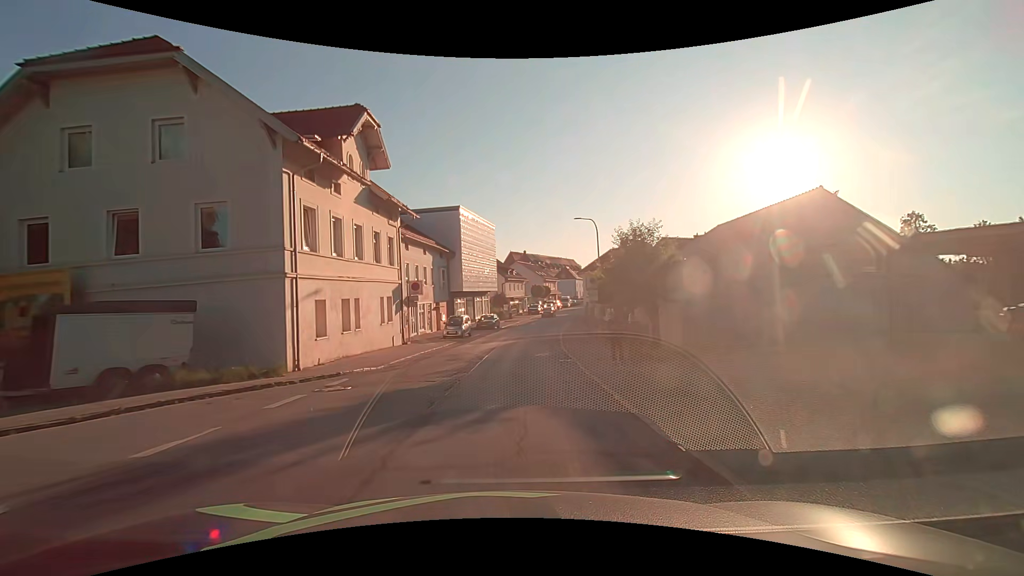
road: secondary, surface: asphalt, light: Day
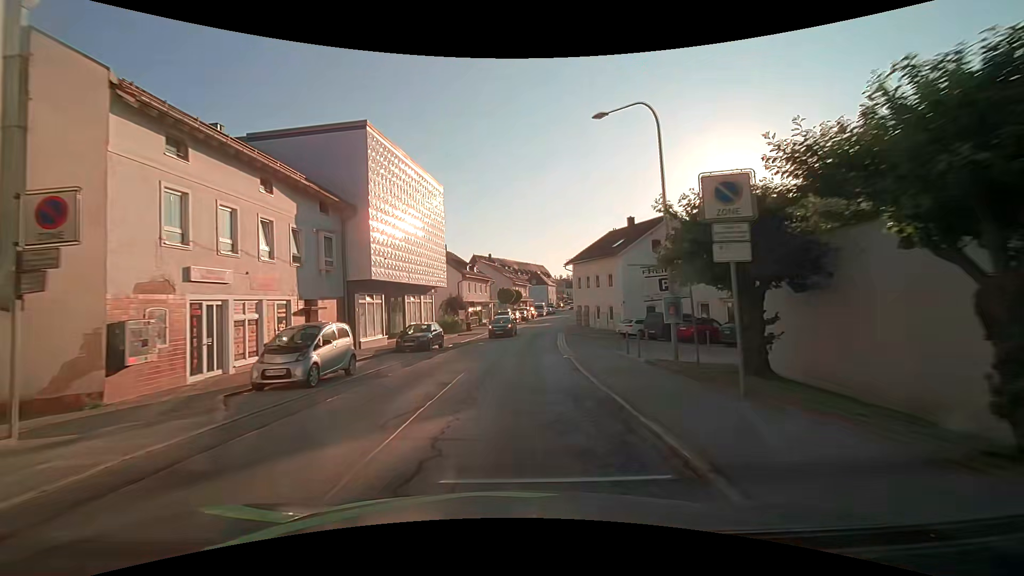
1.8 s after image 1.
(+0.7, +22.6) m; +4°
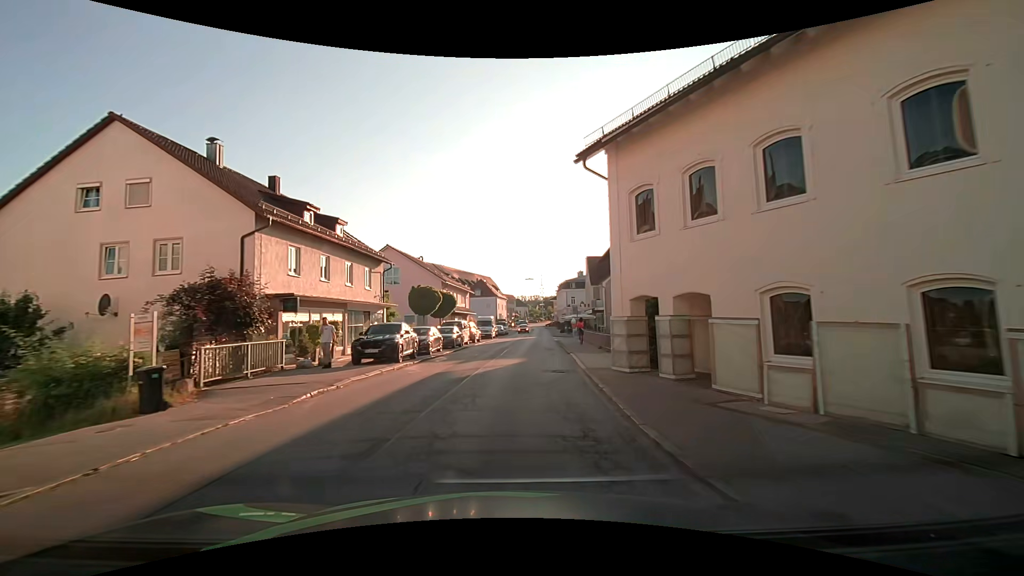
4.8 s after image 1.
(+2.2, +37.8) m; +6°
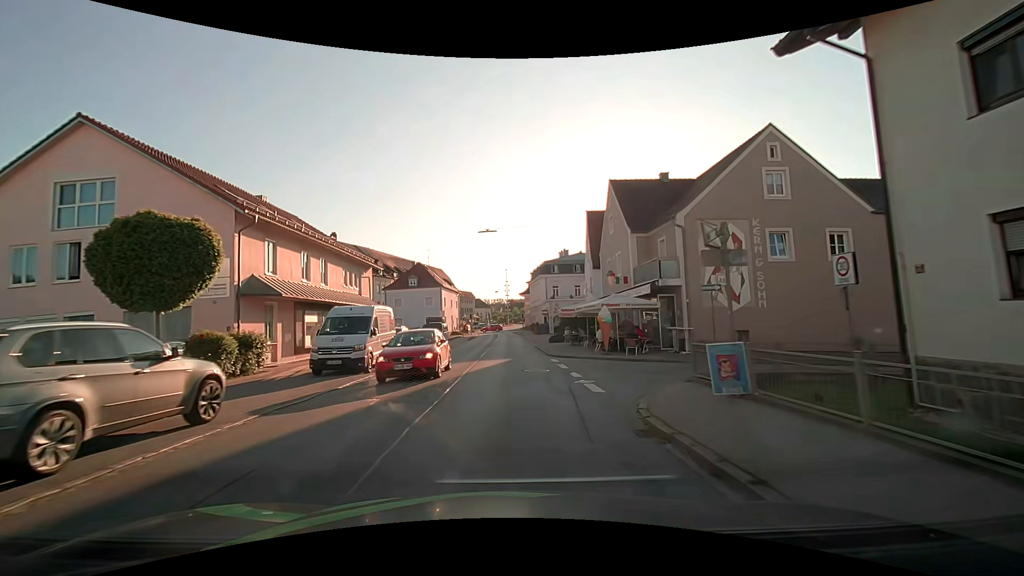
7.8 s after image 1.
(+1.8, +37.6) m; +4°
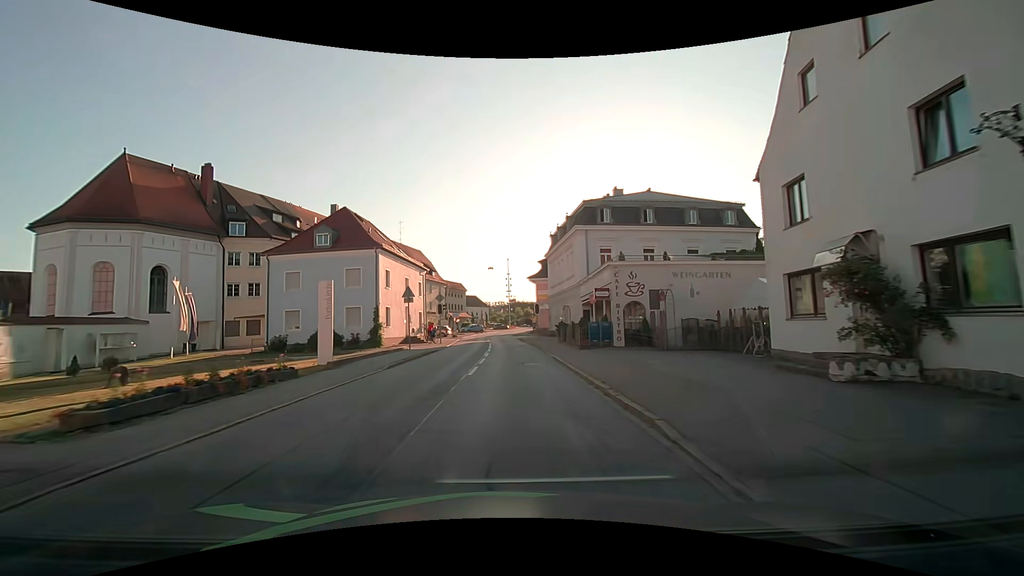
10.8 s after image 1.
(0.0, +37.8) m; -1°
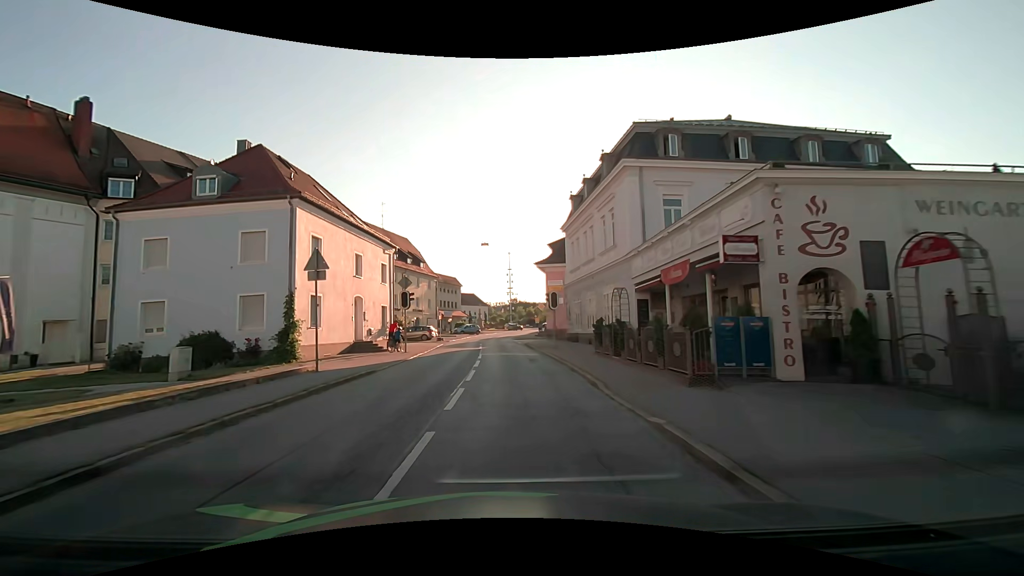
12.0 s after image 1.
(+0.1, +15.2) m; 0°
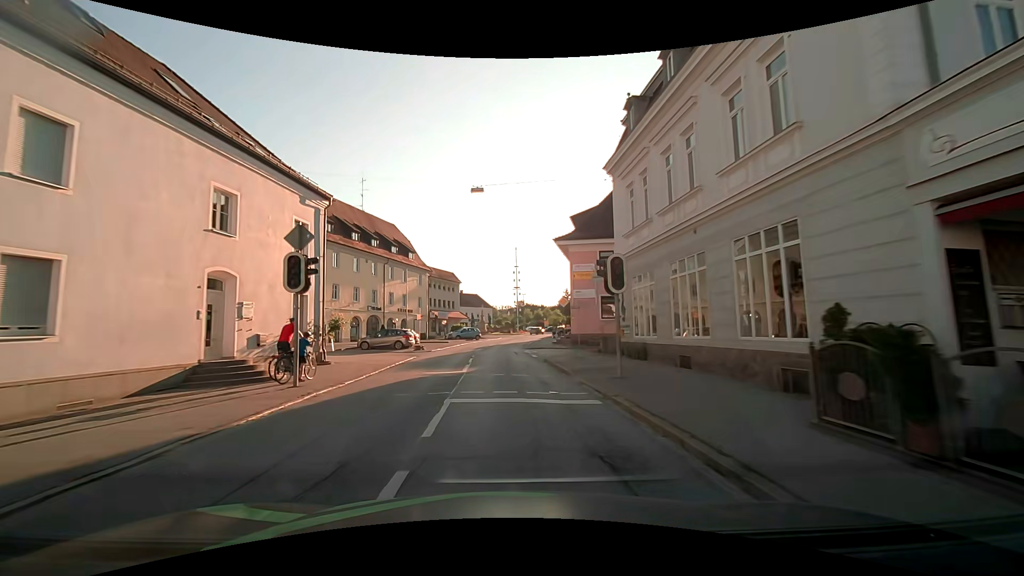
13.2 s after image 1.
(0.0, +15.1) m; -1°
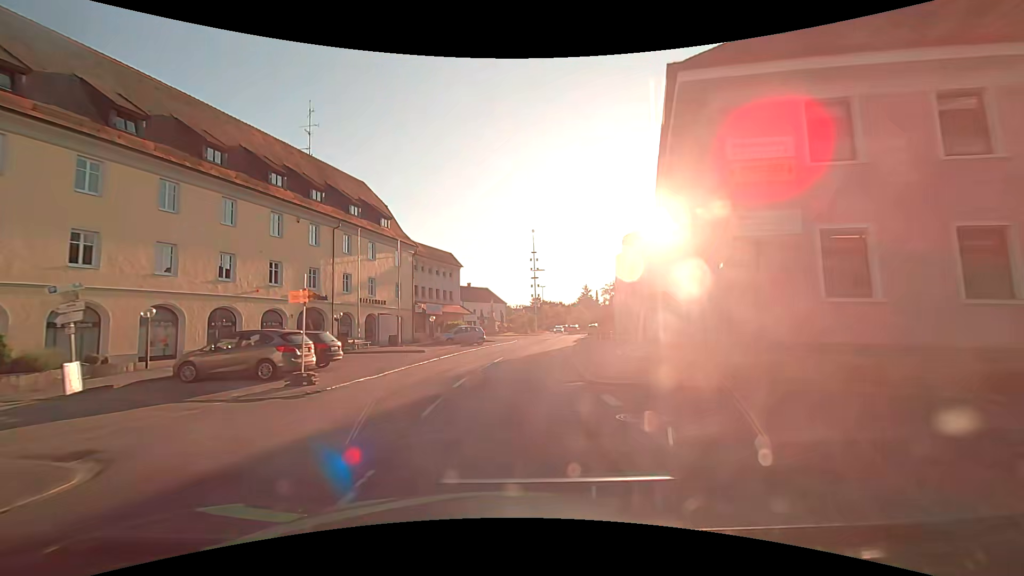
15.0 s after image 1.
(-0.1, +22.7) m; -1°
(0, +10) (+1, +20) (+1, +30) (+3, +40) (+4, +50) (+6, +60) (+8, +69) (+10, +79) (+11, +89) (+13, +99) m
